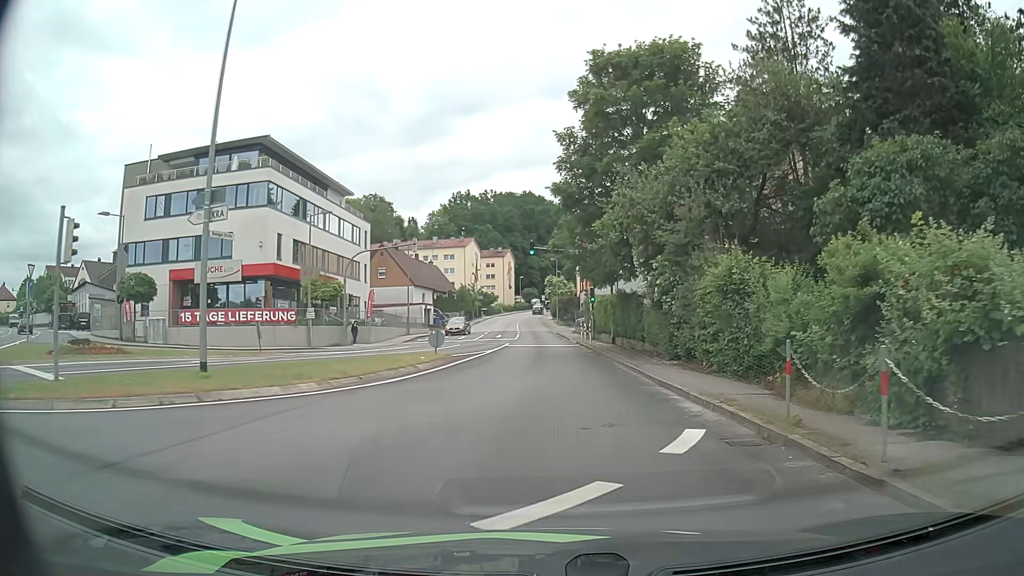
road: tertiary_link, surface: asphalt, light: Day
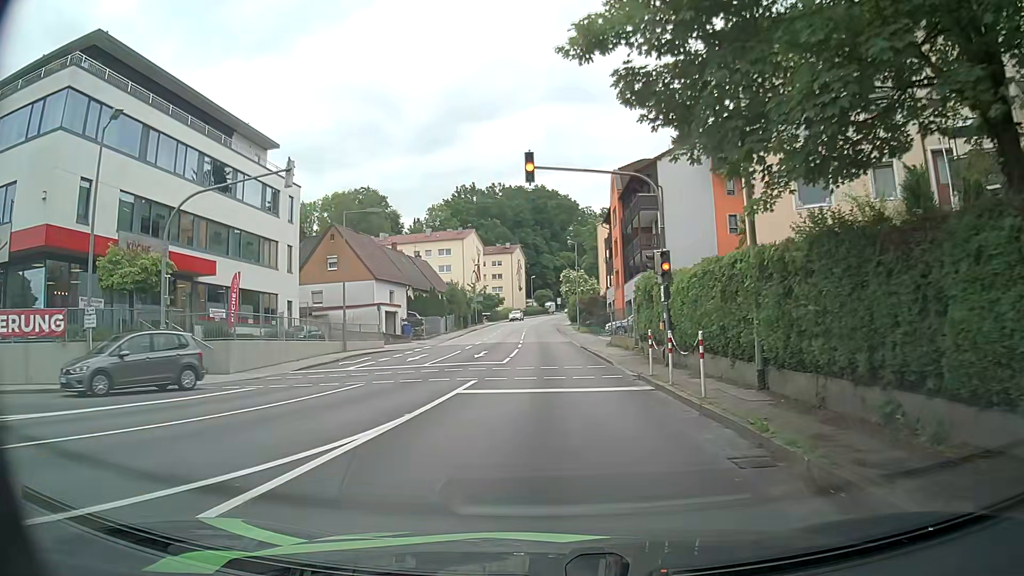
(-0.1, +22.3) m; -1°
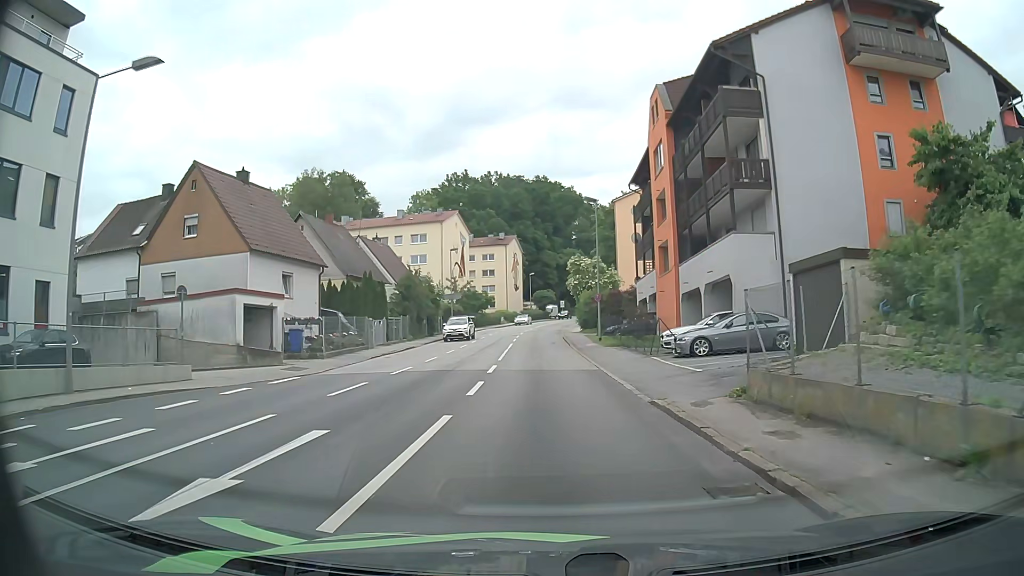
(-0.1, +23.7) m; 0°
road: tertiary
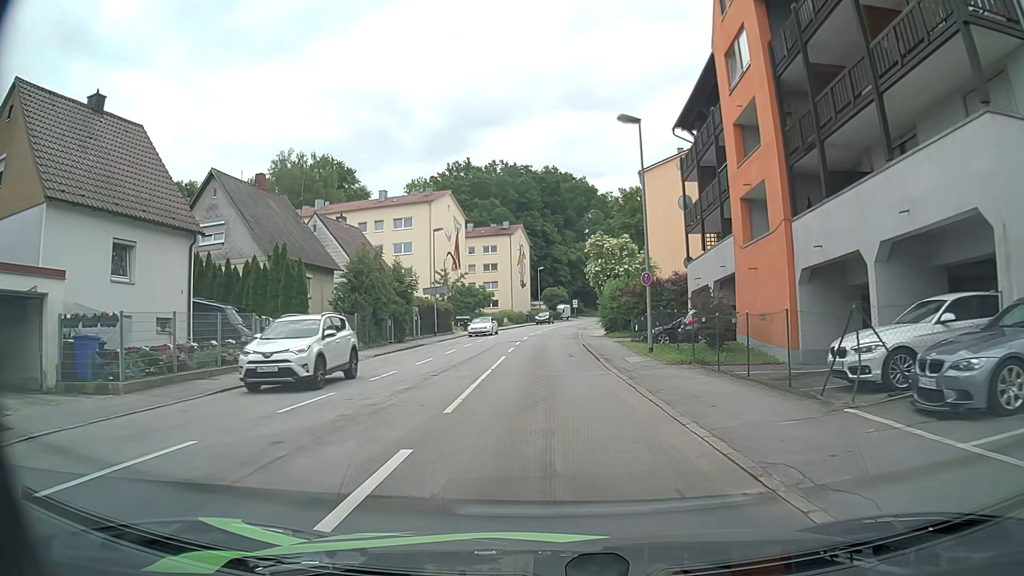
(0.0, +15.2) m; -1°
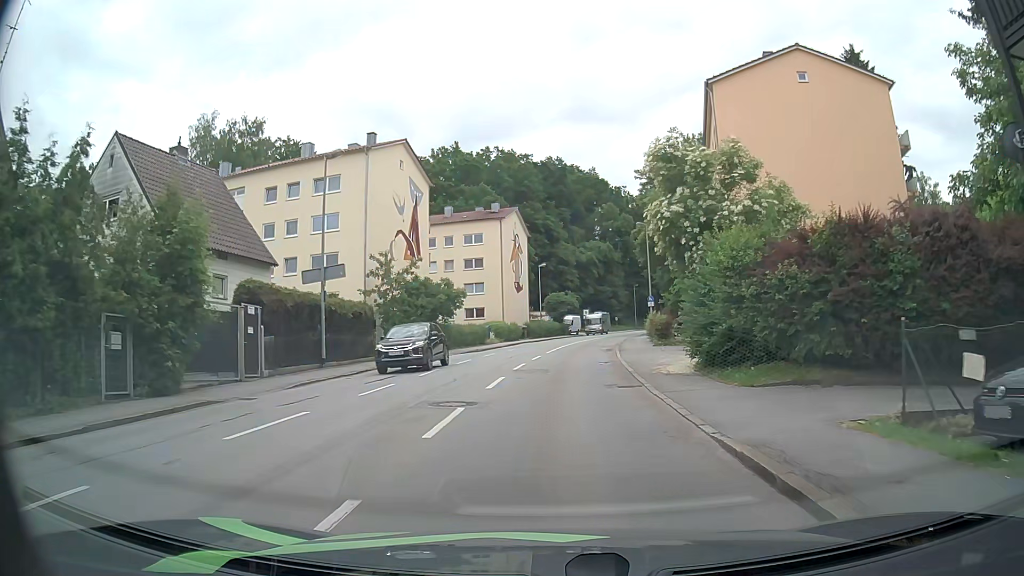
(-0.1, +26.5) m; -1°
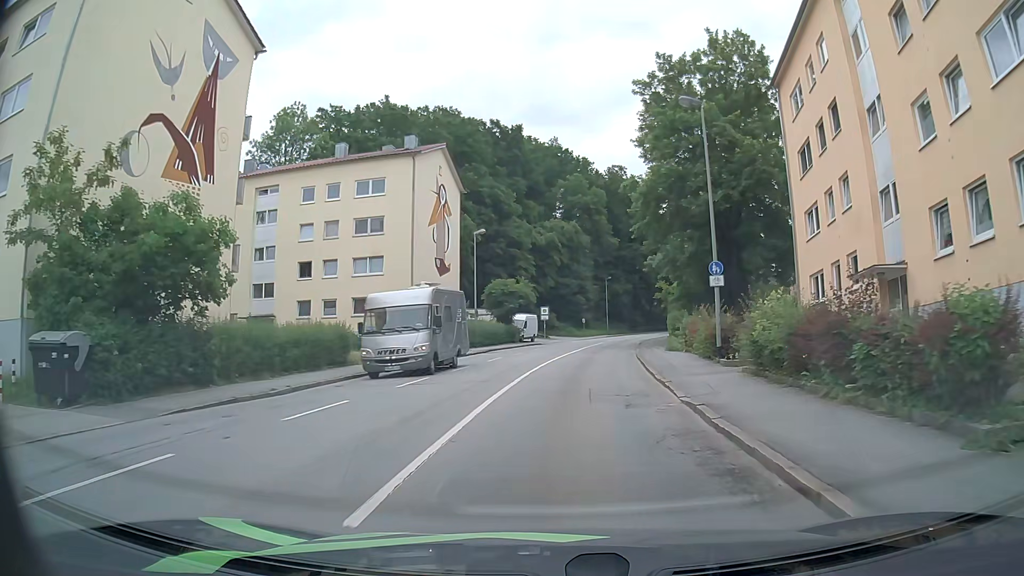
(+1.2, +28.2) m; +5°
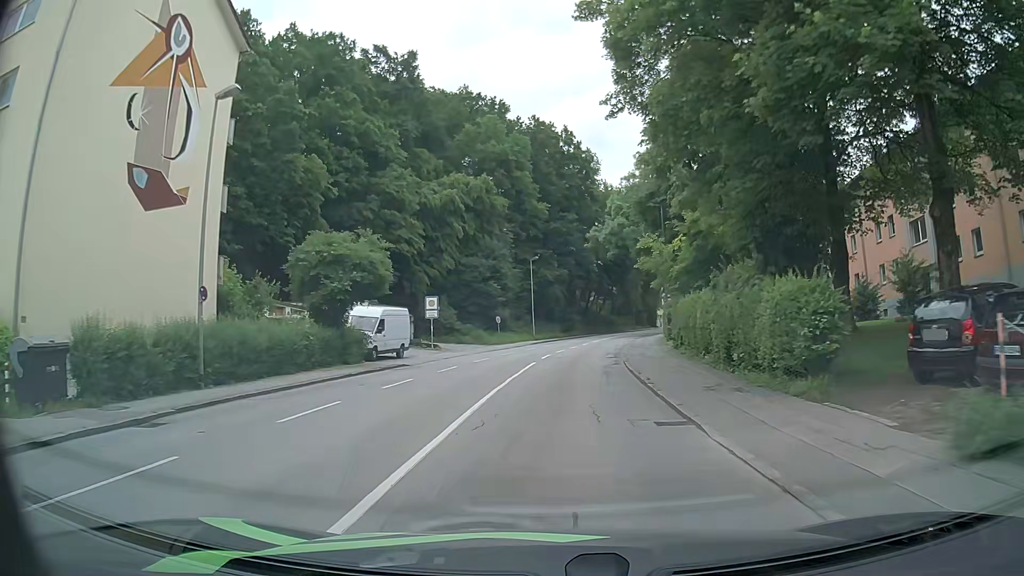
(+2.1, +30.0) m; +7°
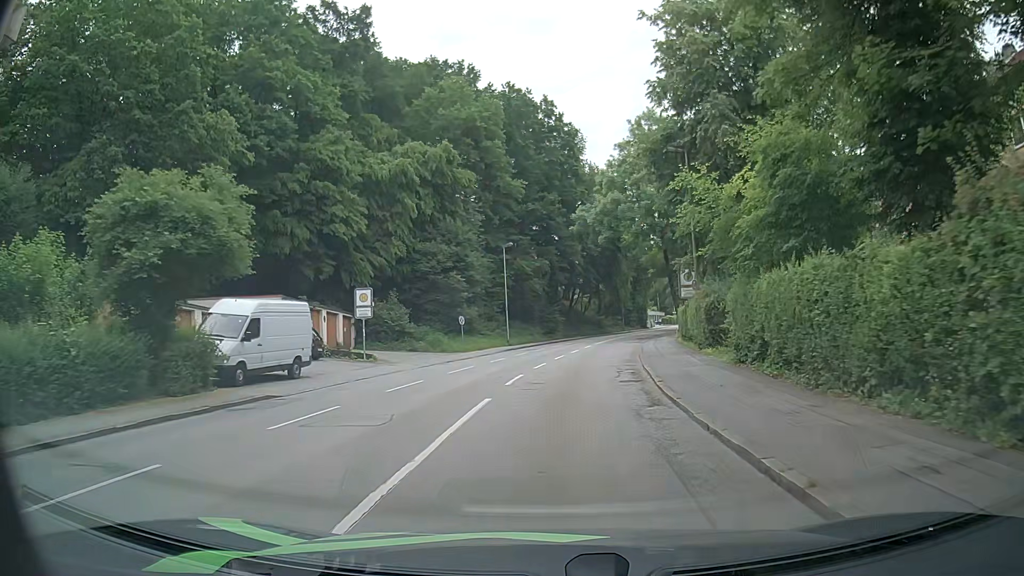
(+0.3, +12.5) m; +2°
(0, +10) (+1, +20) (+2, +30) (+3, +40) (+5, +50) (+7, +59) (+10, +69) (+12, +79) (+15, +88) (+19, +98) m
